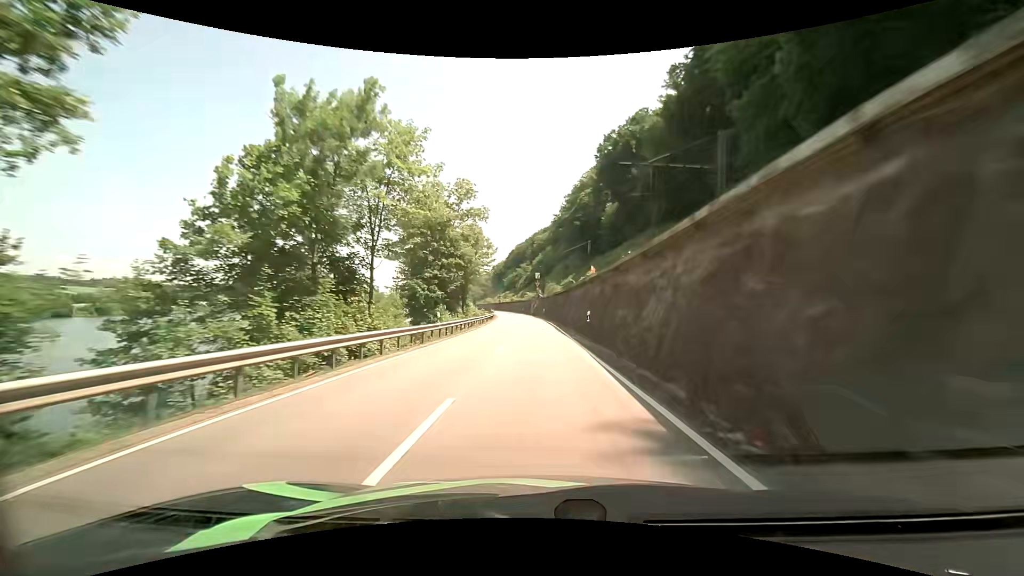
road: primary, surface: asphalt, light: Day
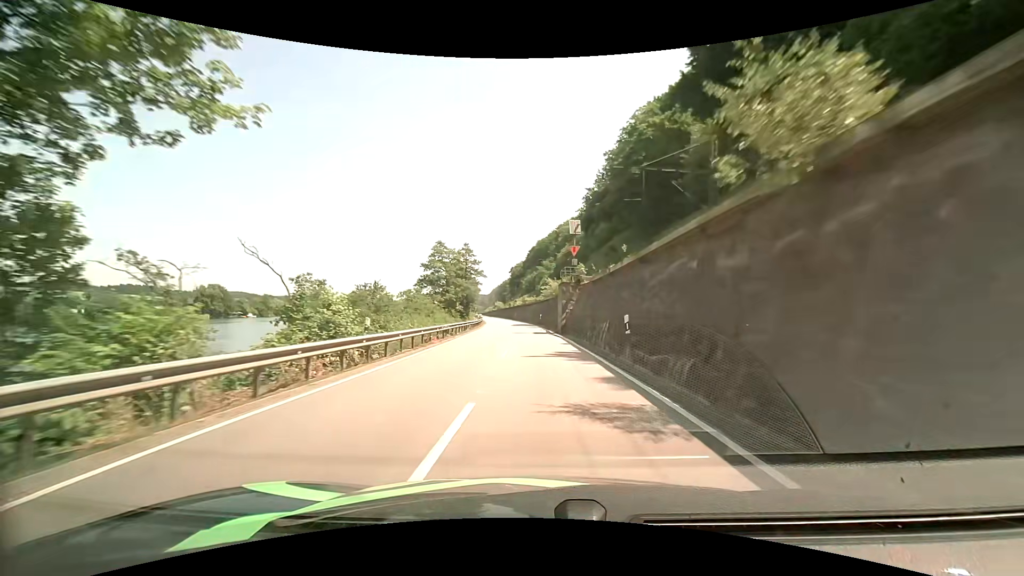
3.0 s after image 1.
(-1.1, +60.2) m; -2°
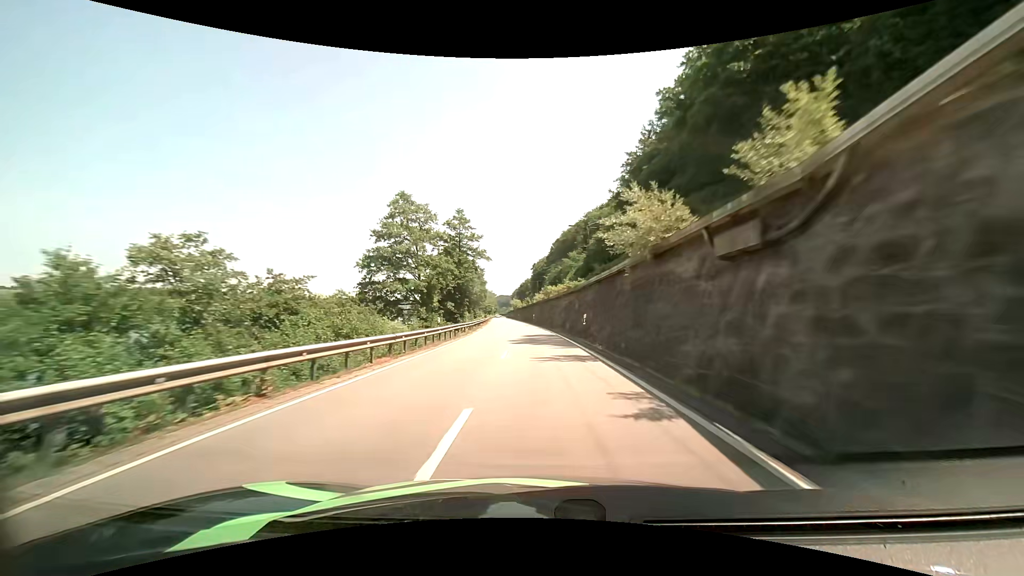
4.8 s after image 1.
(-1.1, +36.2) m; -3°
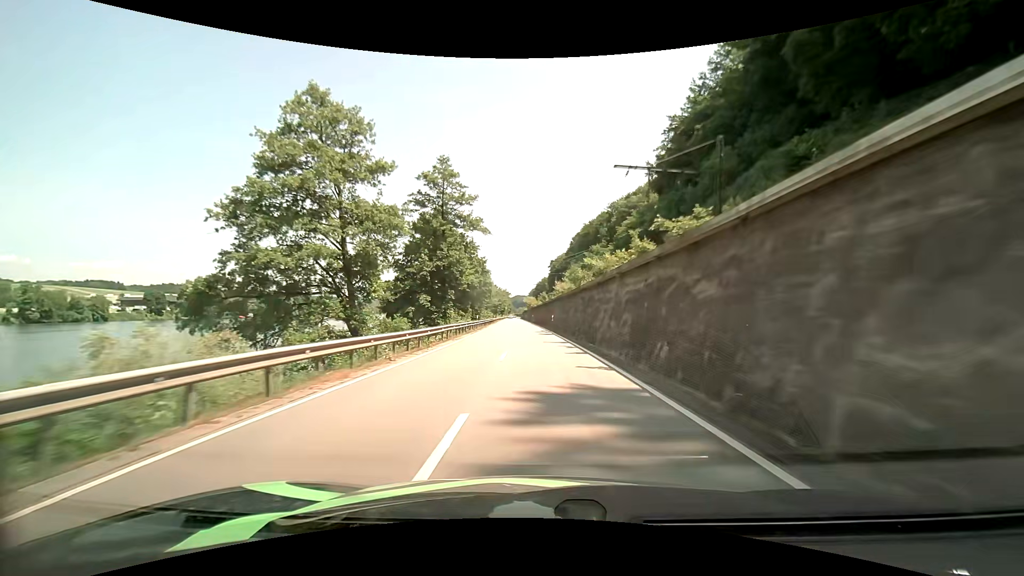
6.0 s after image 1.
(-0.4, +24.3) m; -2°
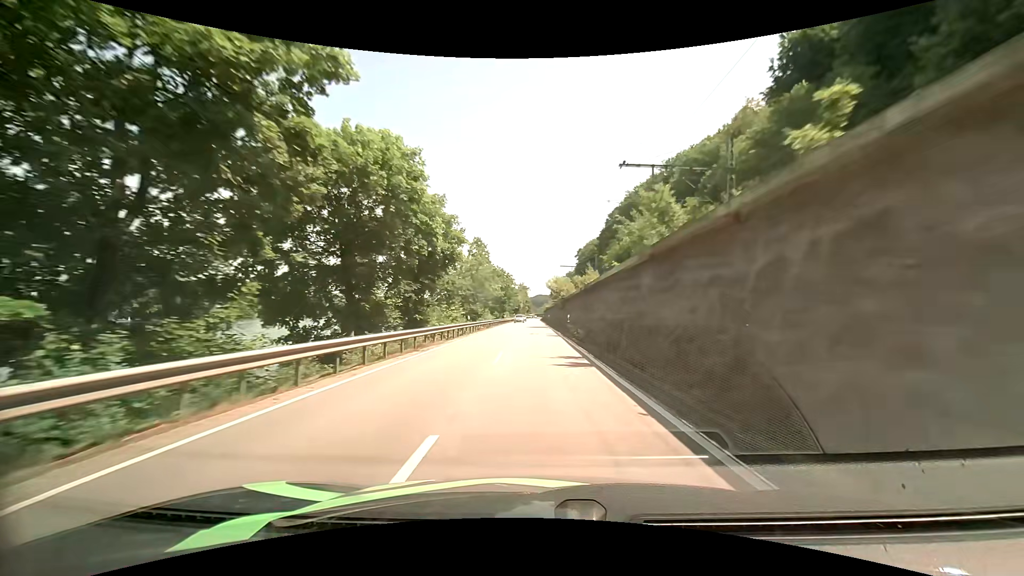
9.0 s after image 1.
(-1.4, +61.0) m; -3°
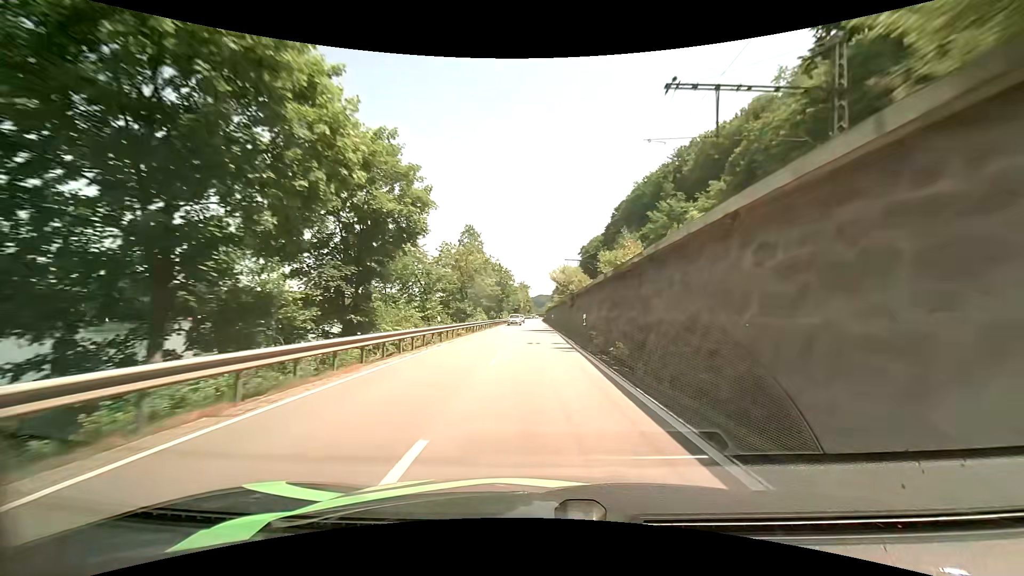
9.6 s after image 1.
(0.0, +12.1) m; 0°
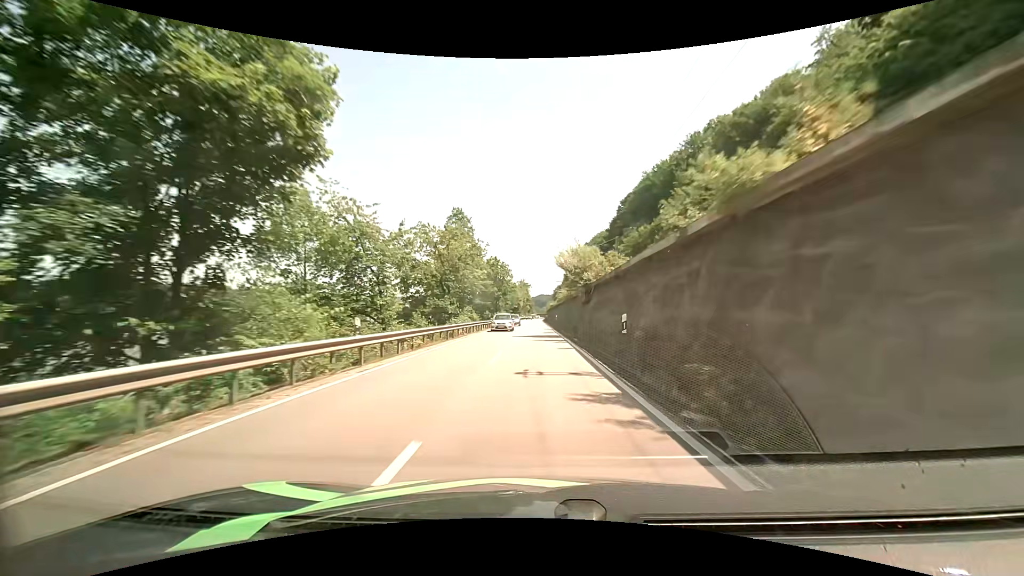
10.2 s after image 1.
(0.0, +12.0) m; 0°
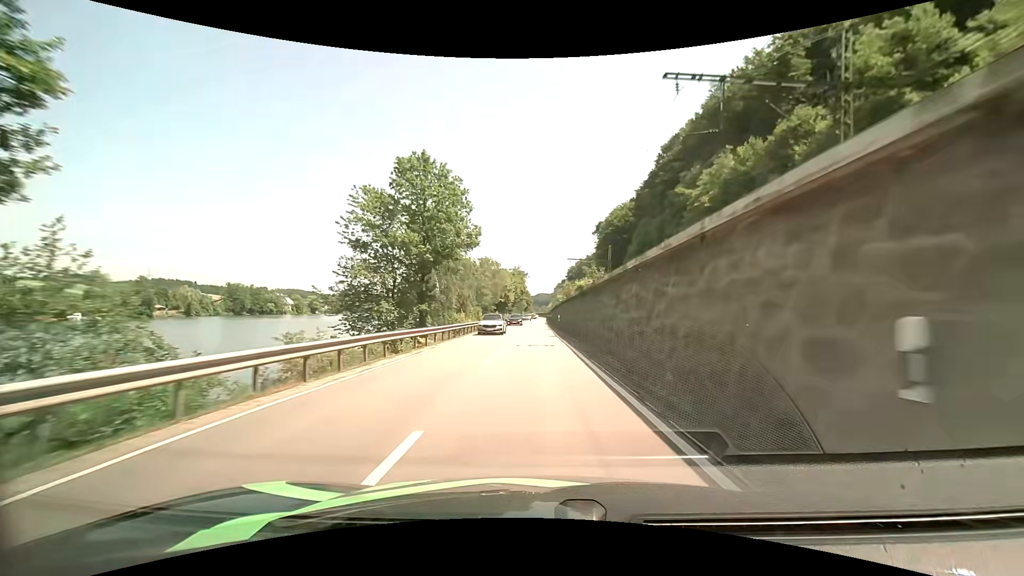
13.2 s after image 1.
(-0.4, +59.3) m; 0°
(0, +10) (0, +20) (0, +30) (0, +40) (0, +50) (0, +60) (0, +70) (0, +80) (0, +90) (0, +100) m
